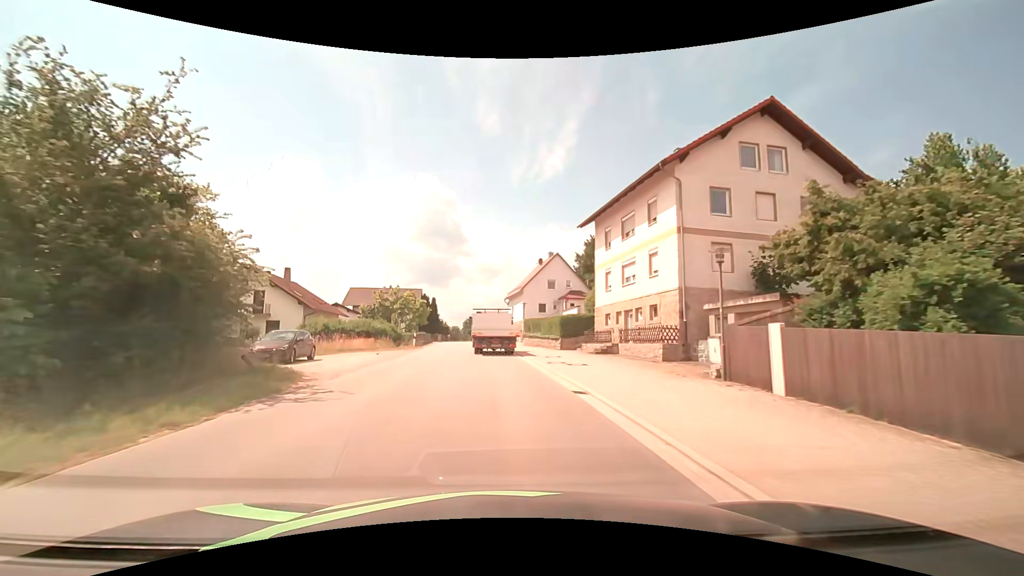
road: tertiary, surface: asphalt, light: Day
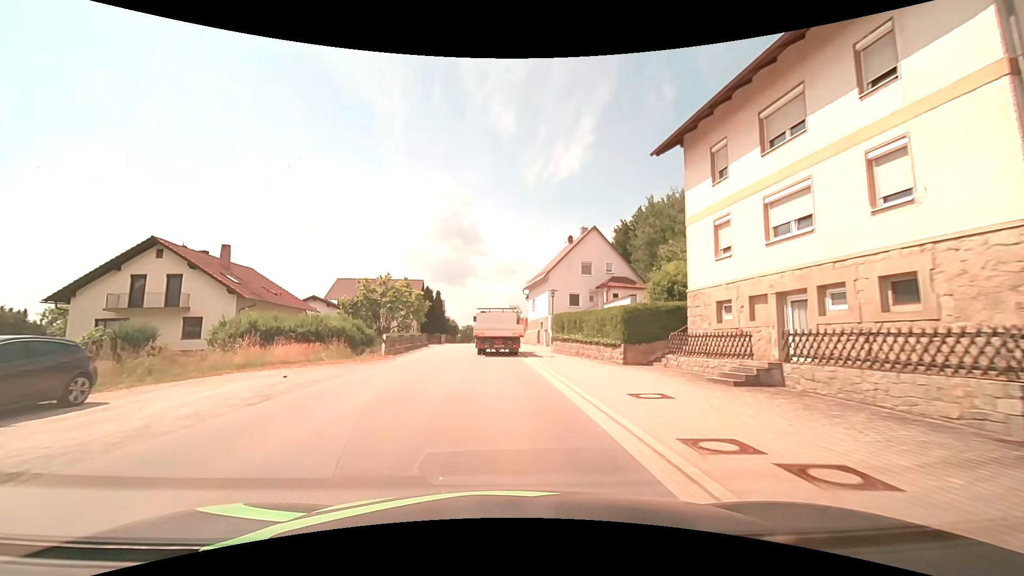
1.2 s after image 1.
(-0.2, +14.4) m; -2°
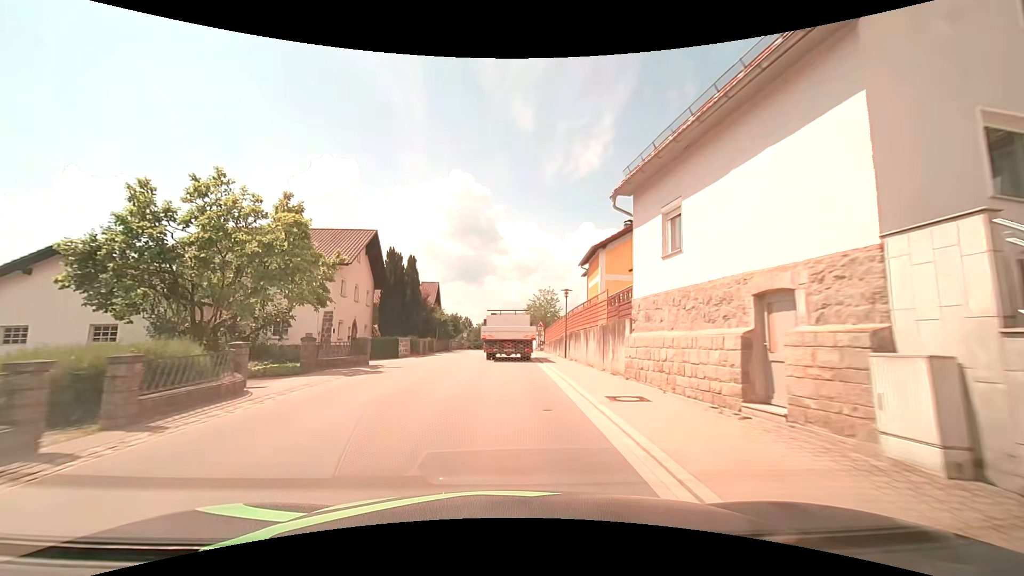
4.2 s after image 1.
(-1.0, +34.7) m; -2°
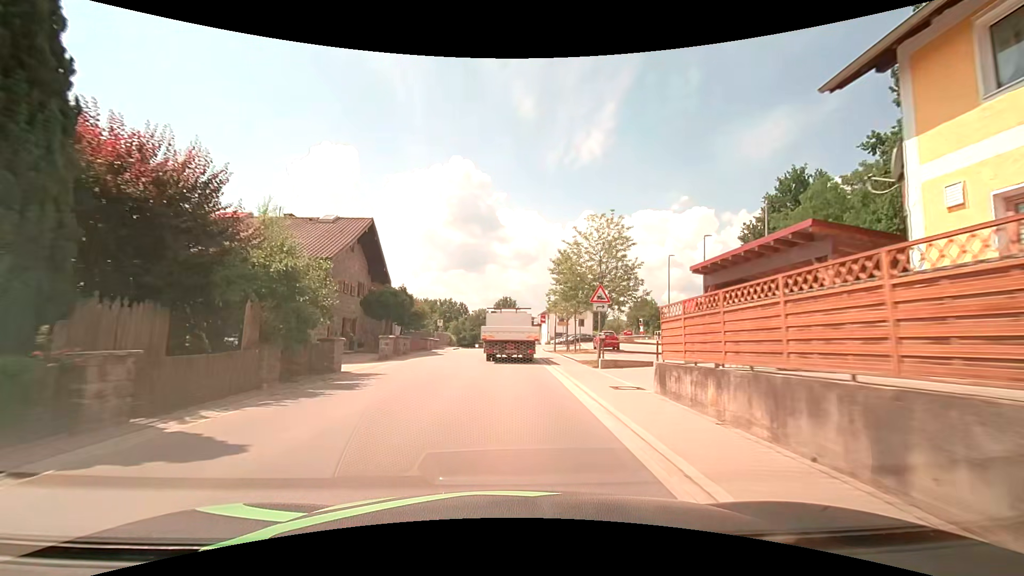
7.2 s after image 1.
(-0.2, +33.1) m; -1°
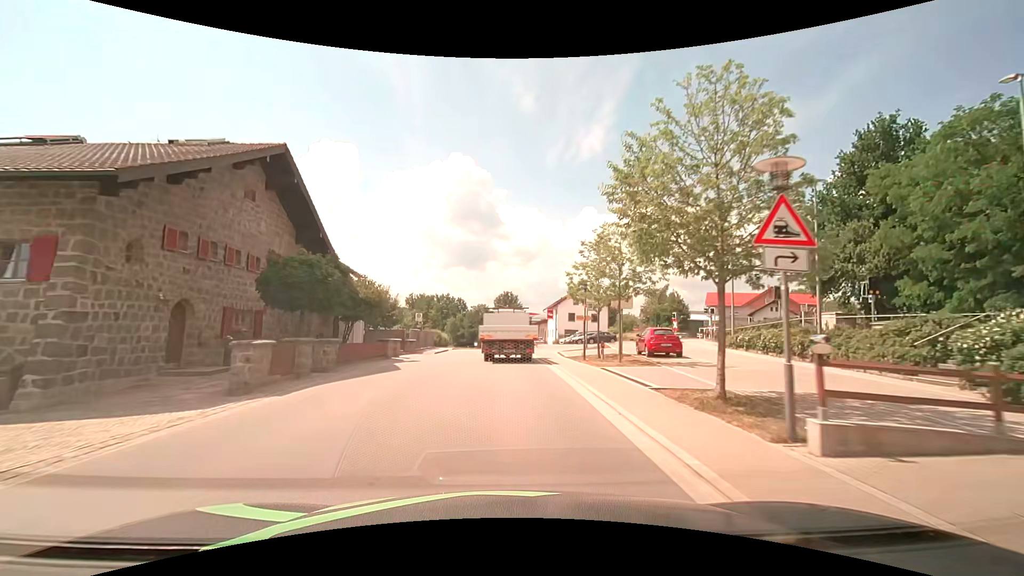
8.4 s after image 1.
(0.0, +13.1) m; 0°
(0, +10) (0, +20) (0, +30) (0, +40) (0, +50) (-1, +60) (-1, +70) (-2, +80) (-2, +90) (-3, +100) m
